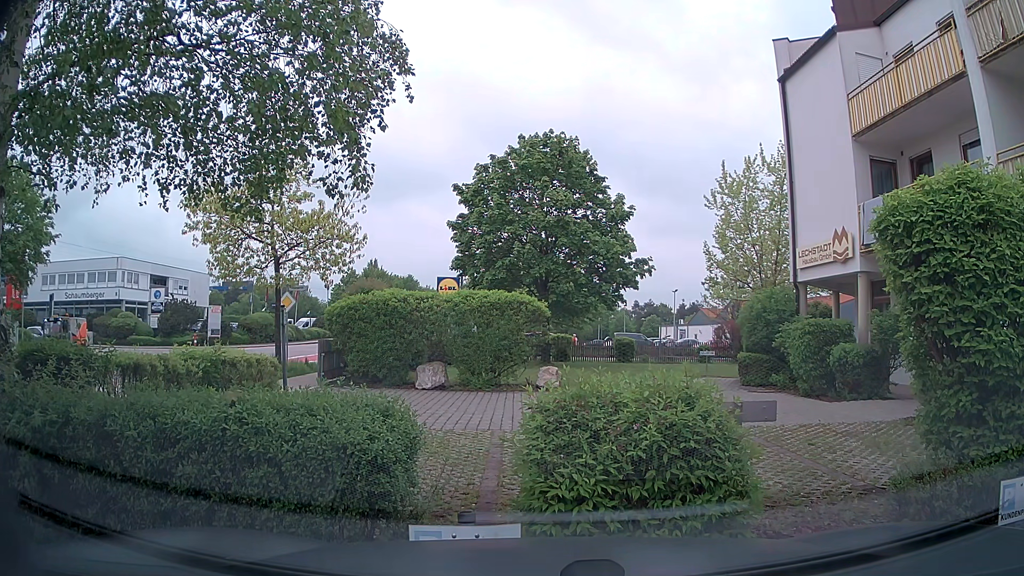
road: tertiary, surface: asphalt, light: Day
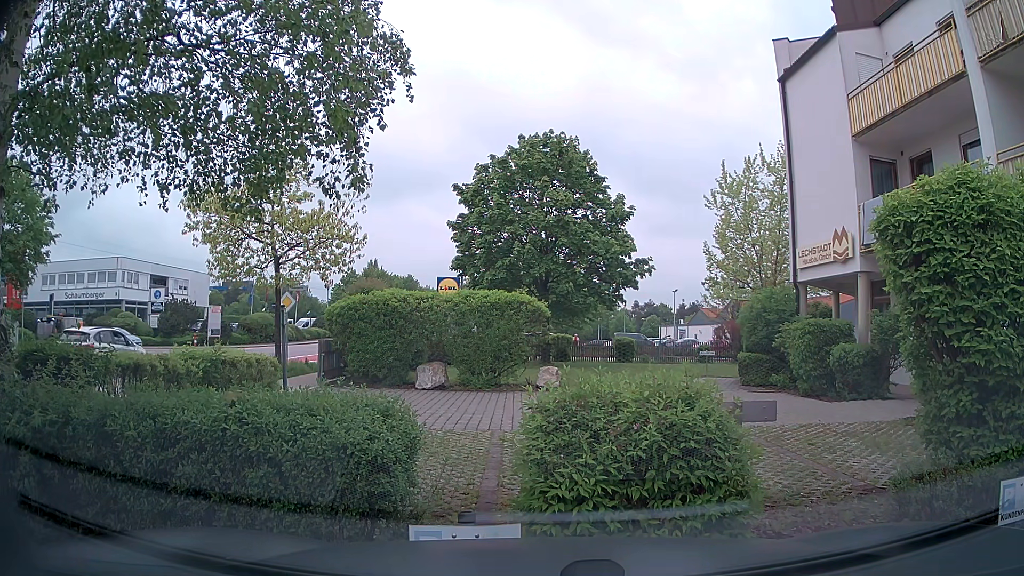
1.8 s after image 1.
(0.0, 0.0) m; 0°
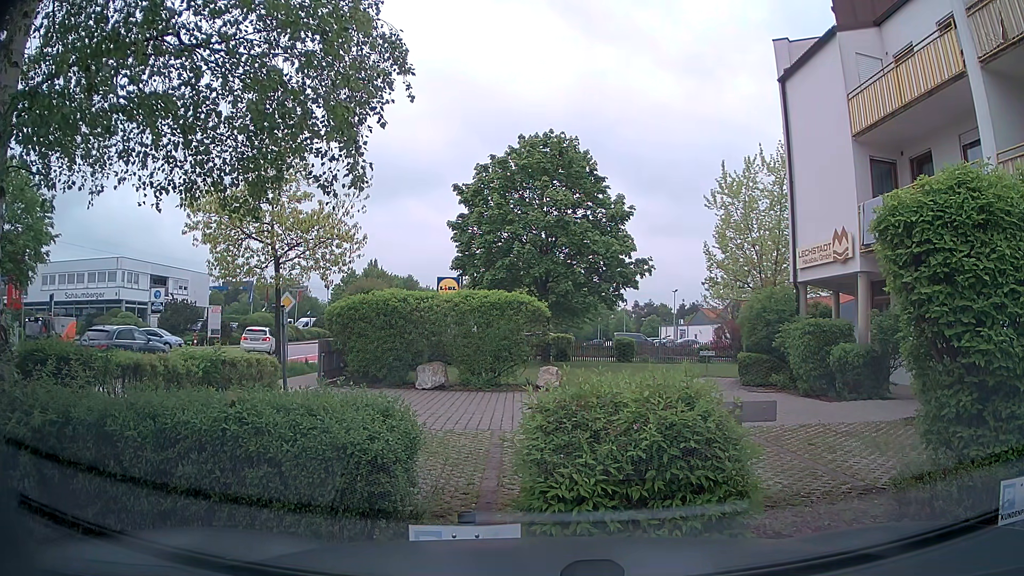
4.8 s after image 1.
(0.0, 0.0) m; 0°
